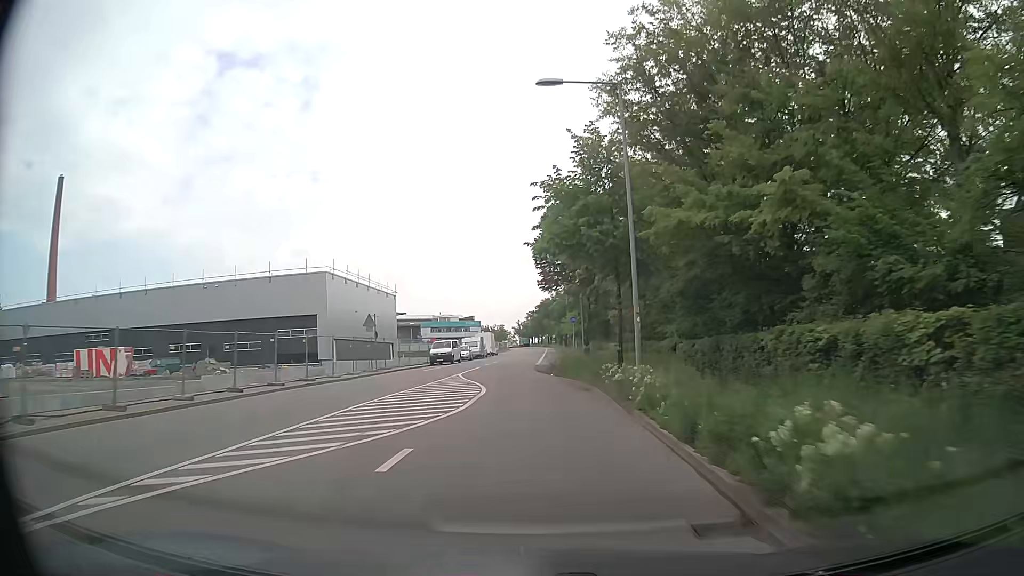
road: secondary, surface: asphalt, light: Day
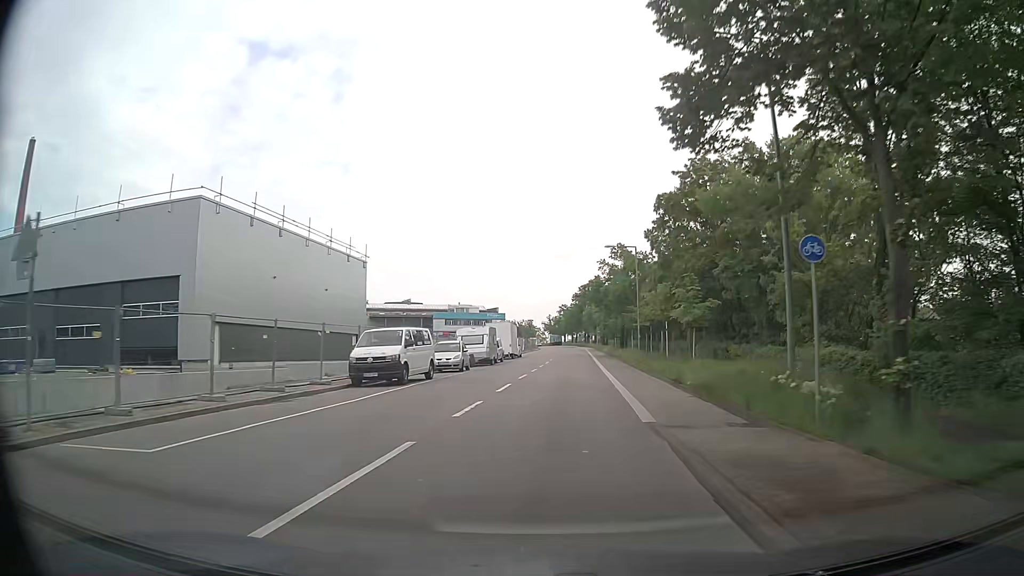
(-1.4, +31.9) m; -3°
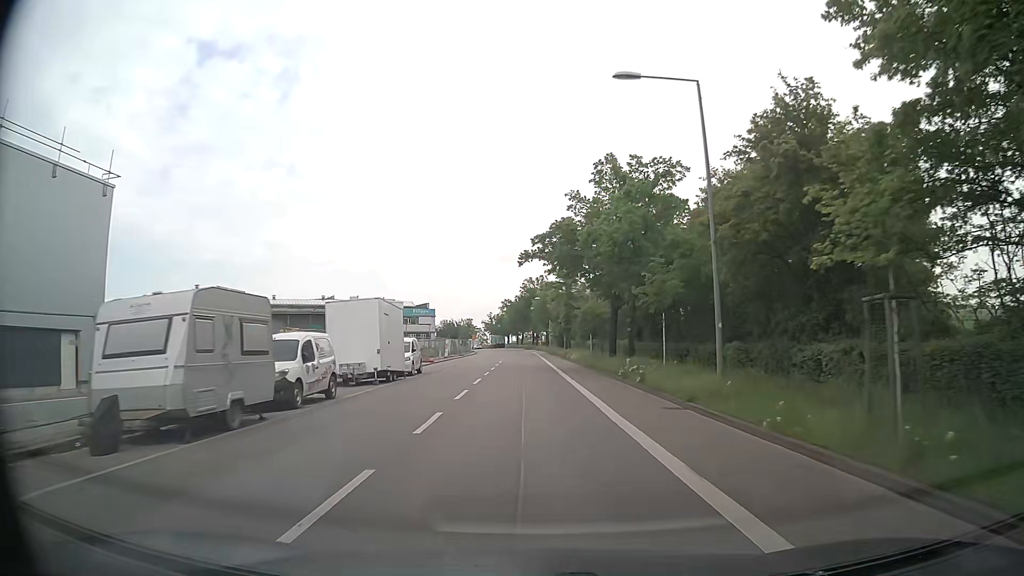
(+1.5, +31.8) m; +5°
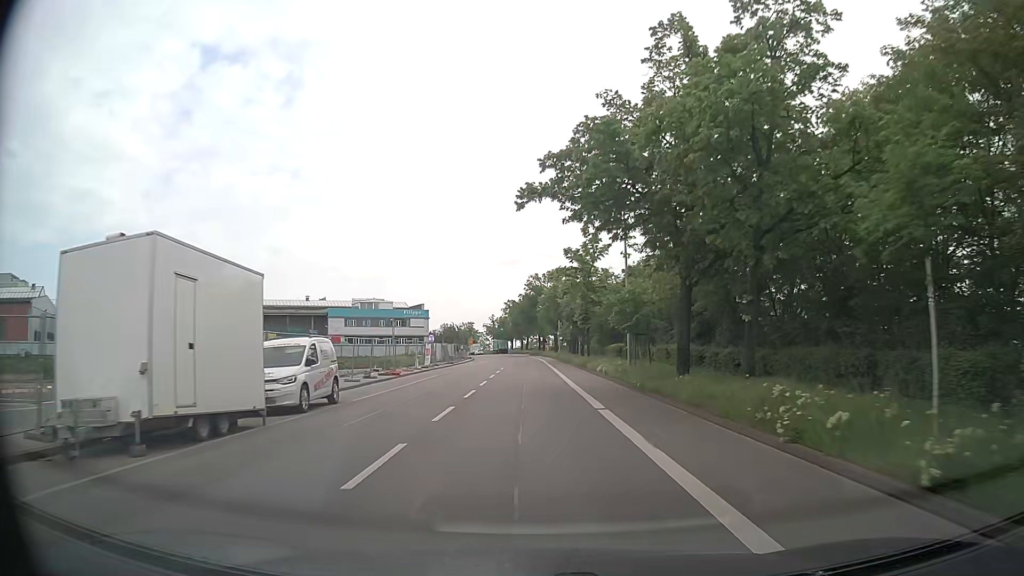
(-0.2, +15.9) m; -1°
